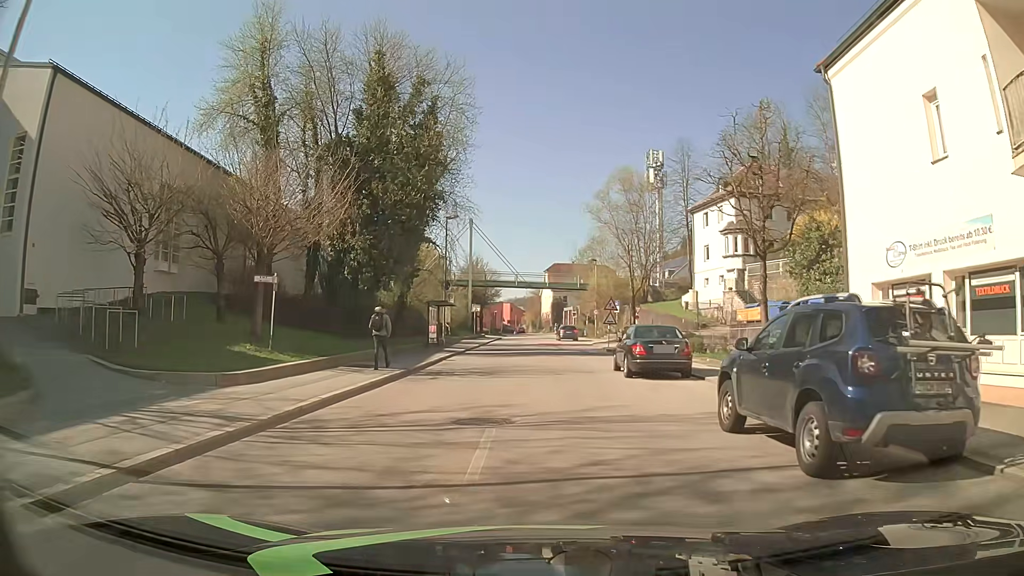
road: tertiary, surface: asphalt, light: Day
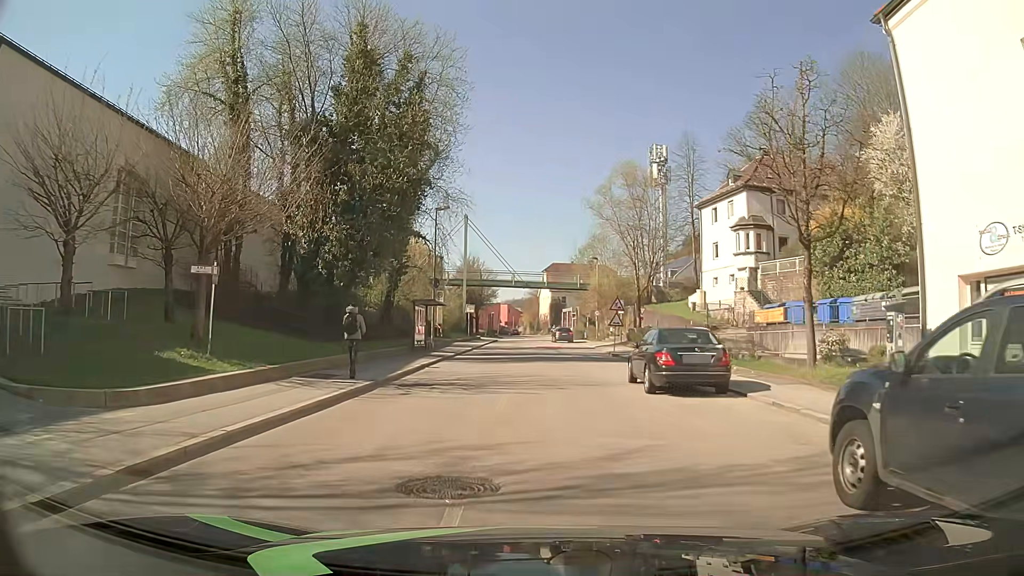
(0.0, +3.8) m; 0°
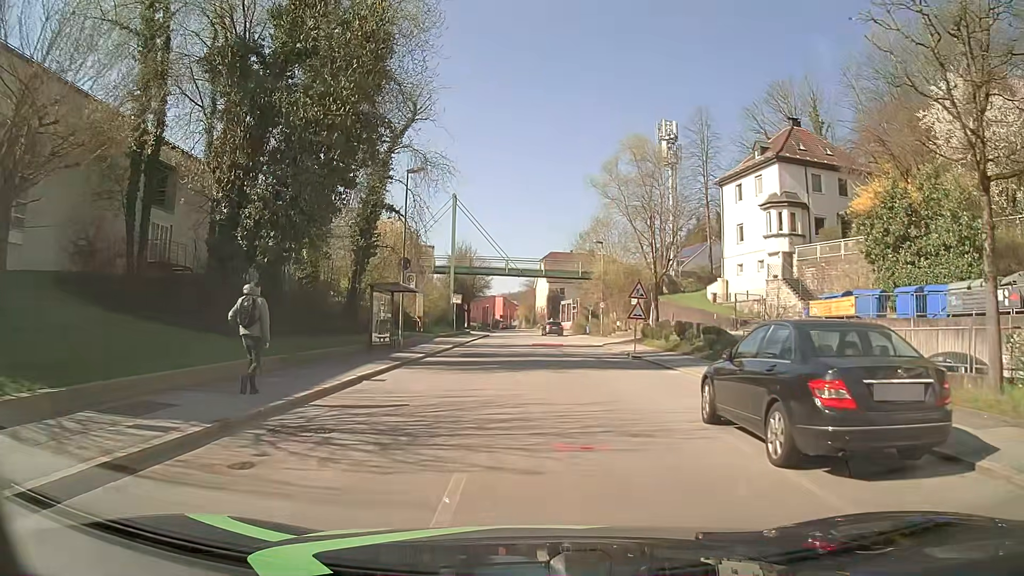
(0.0, +8.0) m; -1°
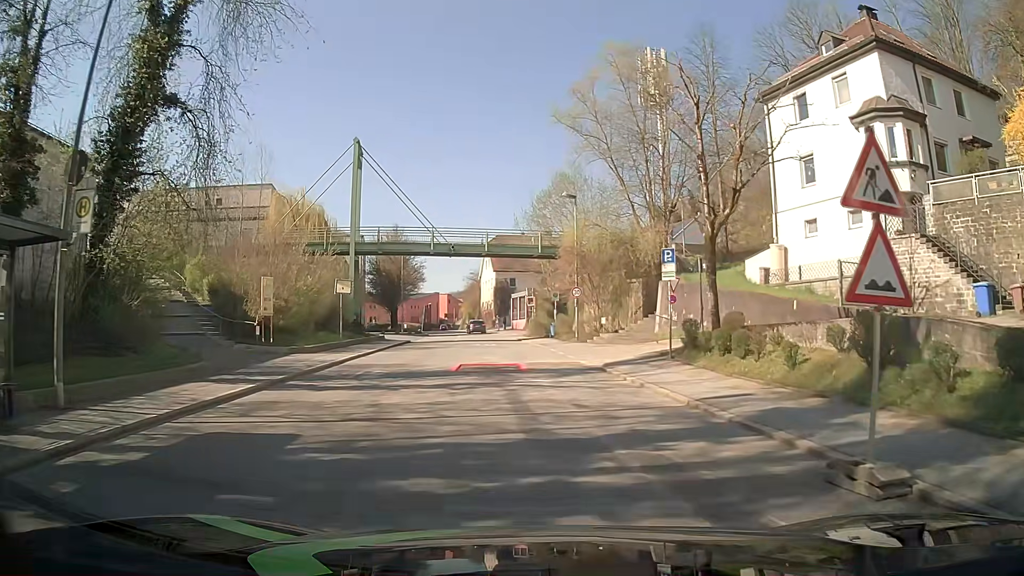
(+1.1, +20.5) m; +5°
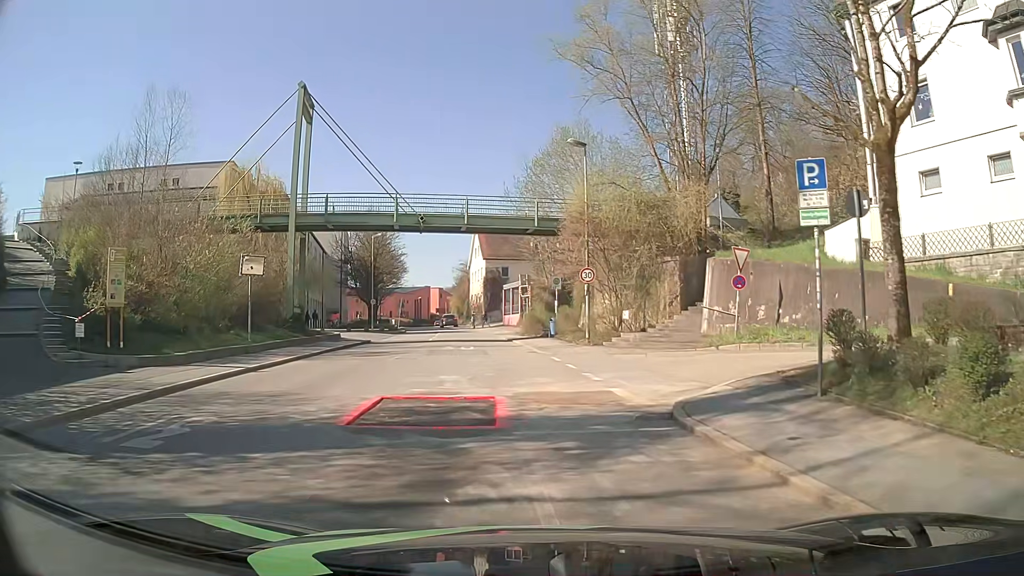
(+0.1, +10.3) m; 0°
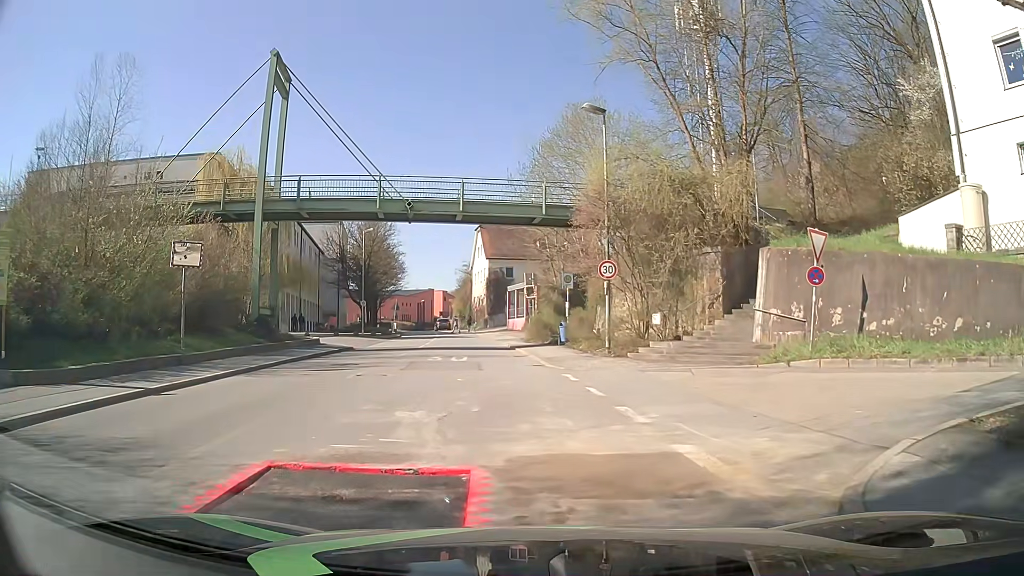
(0.0, +4.9) m; +1°
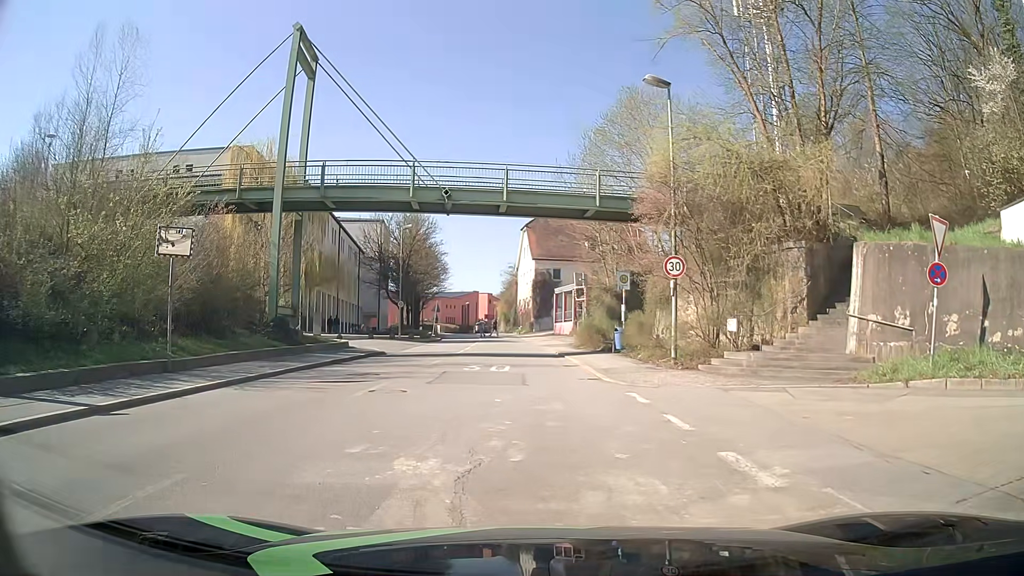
(-0.2, +3.0) m; -3°
